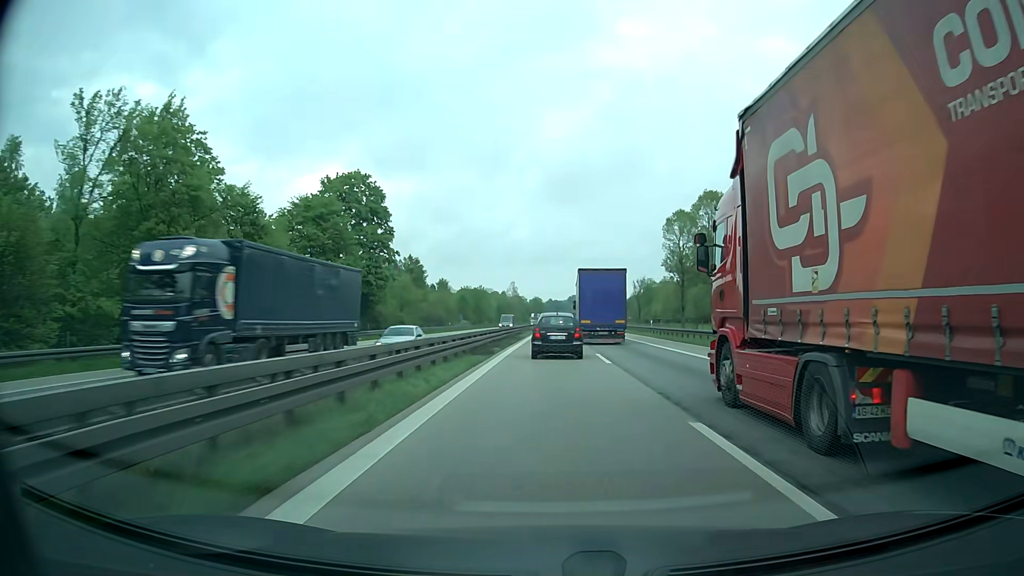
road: motorway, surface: asphalt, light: Day
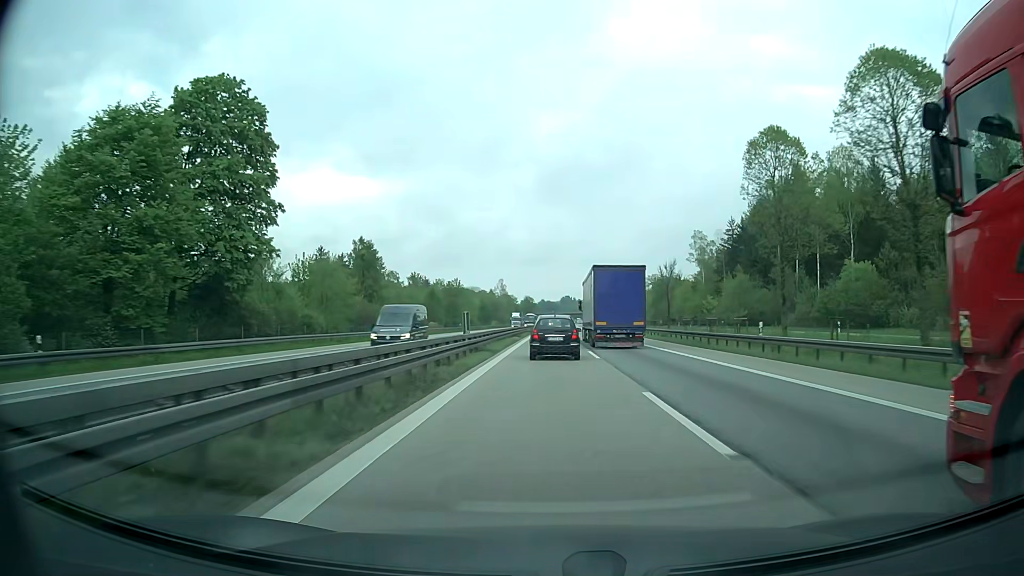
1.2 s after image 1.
(+0.1, +33.1) m; +1°
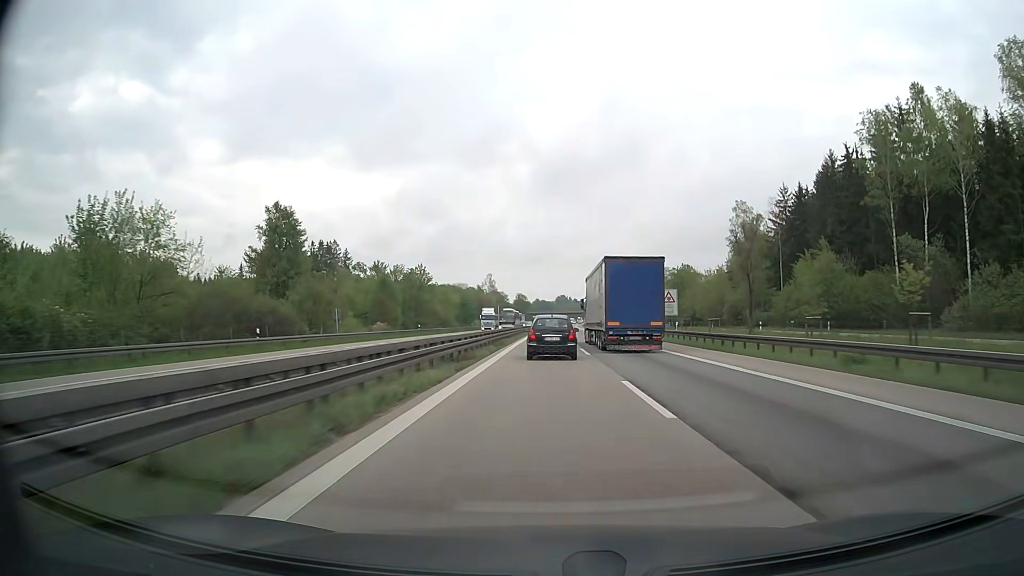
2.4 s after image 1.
(0.0, +34.2) m; 0°
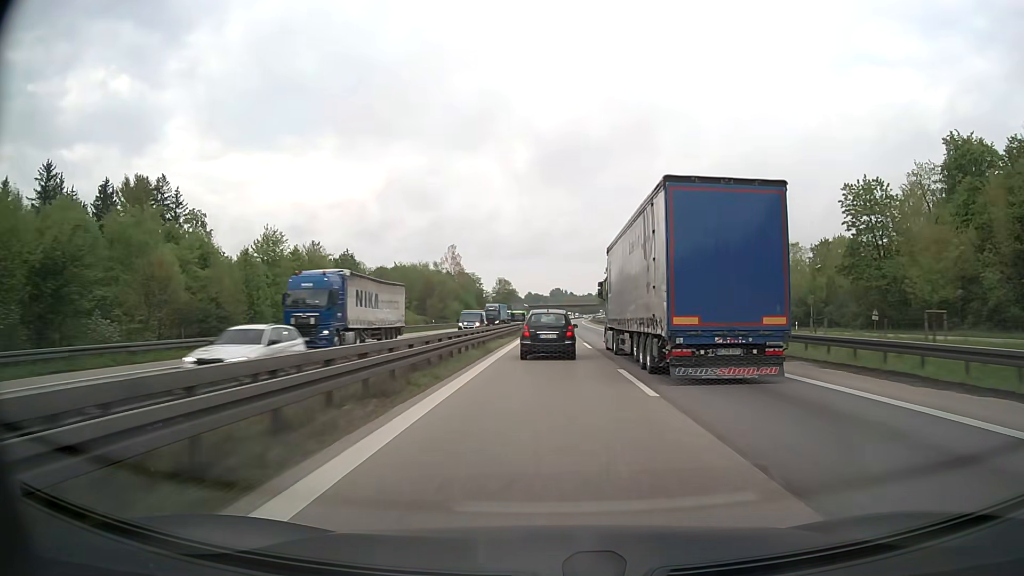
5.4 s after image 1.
(+0.4, +89.9) m; 0°
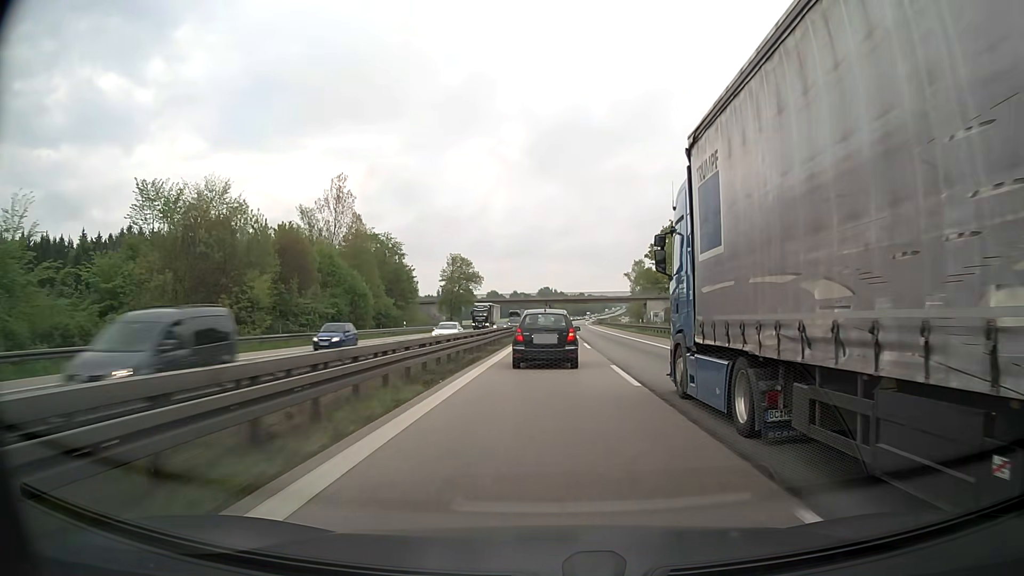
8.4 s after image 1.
(+0.9, +90.8) m; +1°
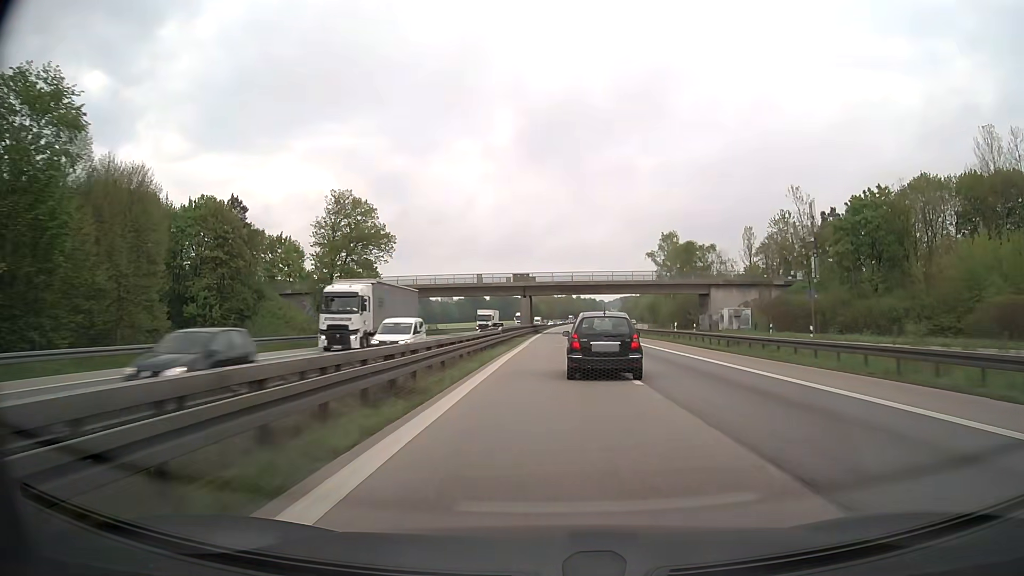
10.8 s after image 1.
(+0.4, +72.6) m; +1°
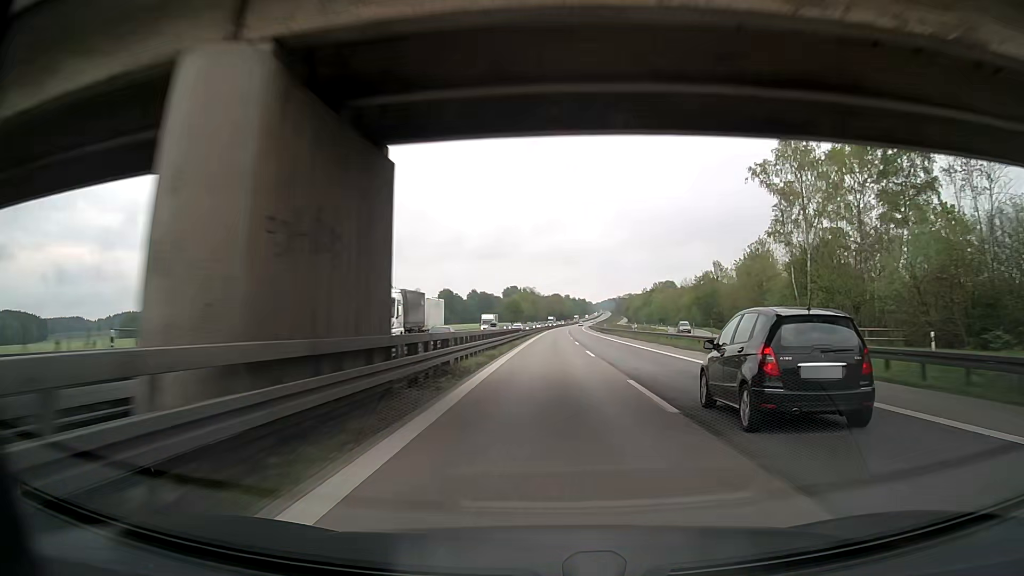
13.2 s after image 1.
(+1.0, +78.7) m; +1°
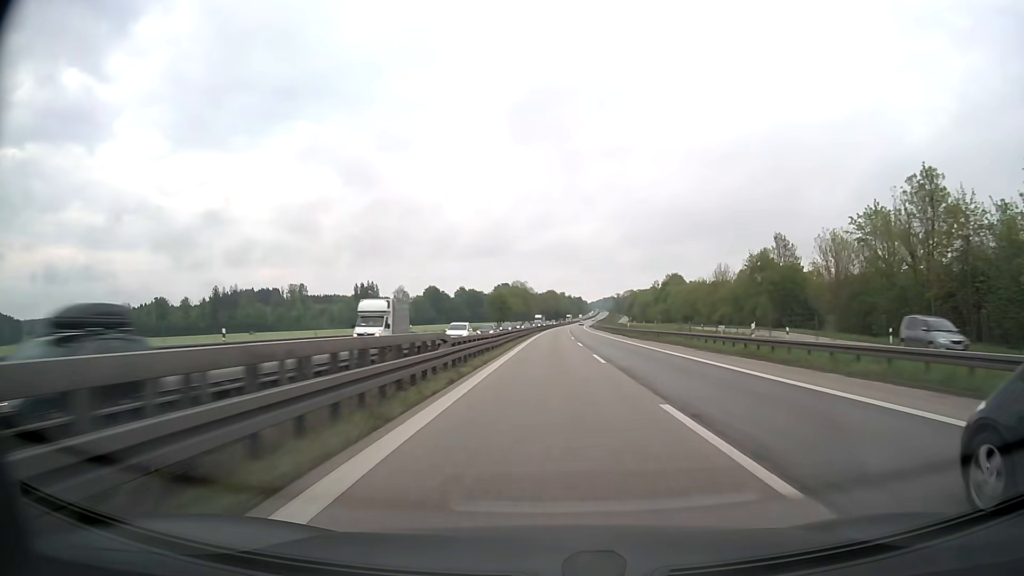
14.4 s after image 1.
(+0.1, +42.7) m; 0°
(0, +10) (0, +20) (0, +30) (0, +40) (0, +50) (+1, +60) (+1, +70) (+1, +80) (+1, +90) (+2, +100) m
